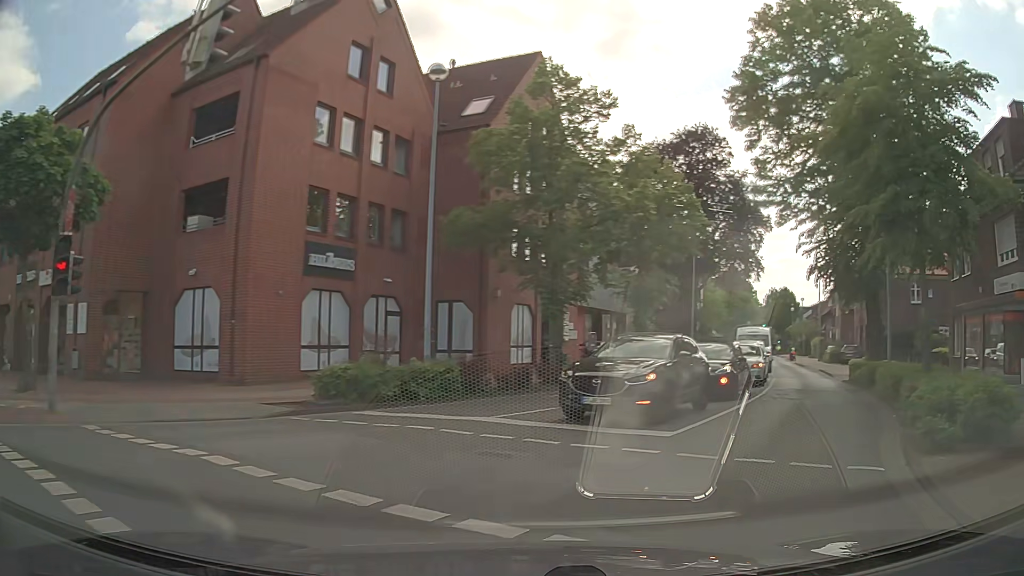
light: Day
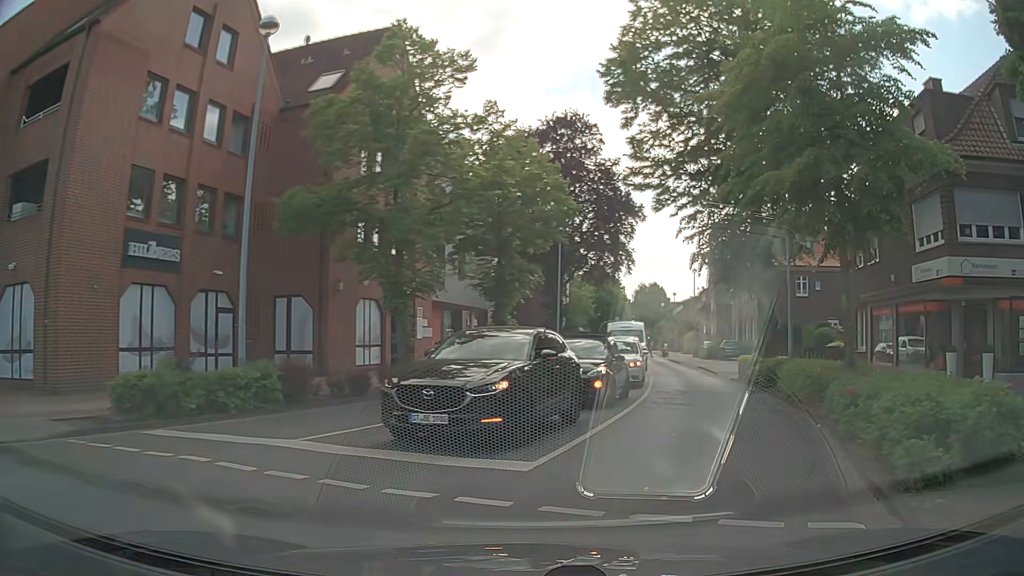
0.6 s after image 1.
(+0.3, +2.9) m; +10°
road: residential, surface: asphalt
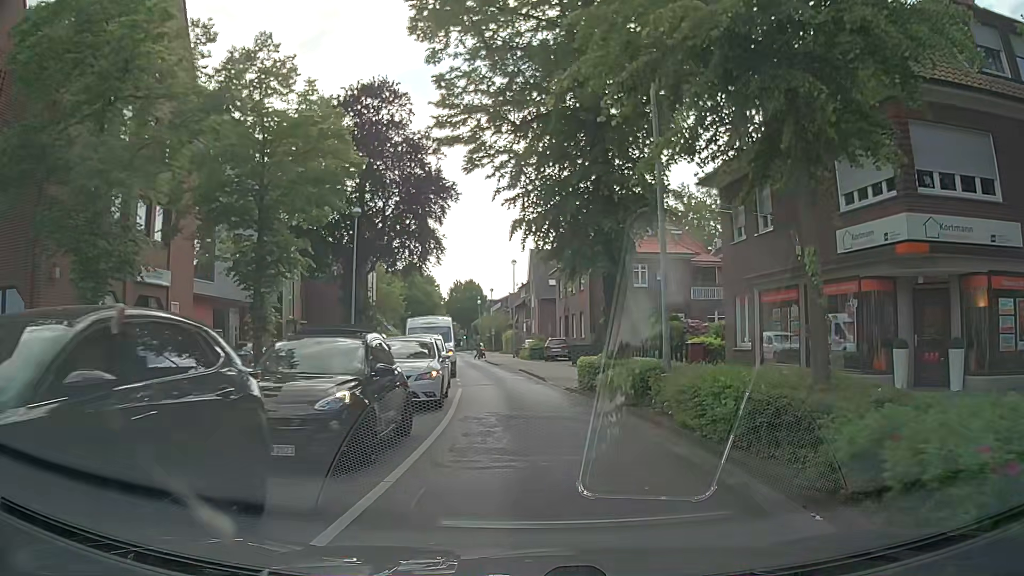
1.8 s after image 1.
(+1.1, +6.7) m; +15°
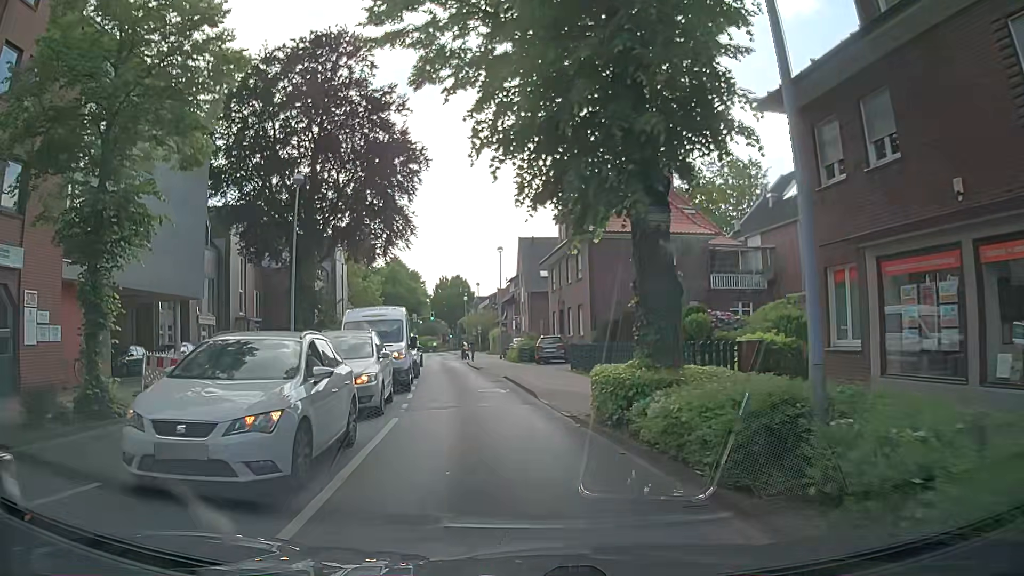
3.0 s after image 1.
(+0.3, +7.9) m; +2°
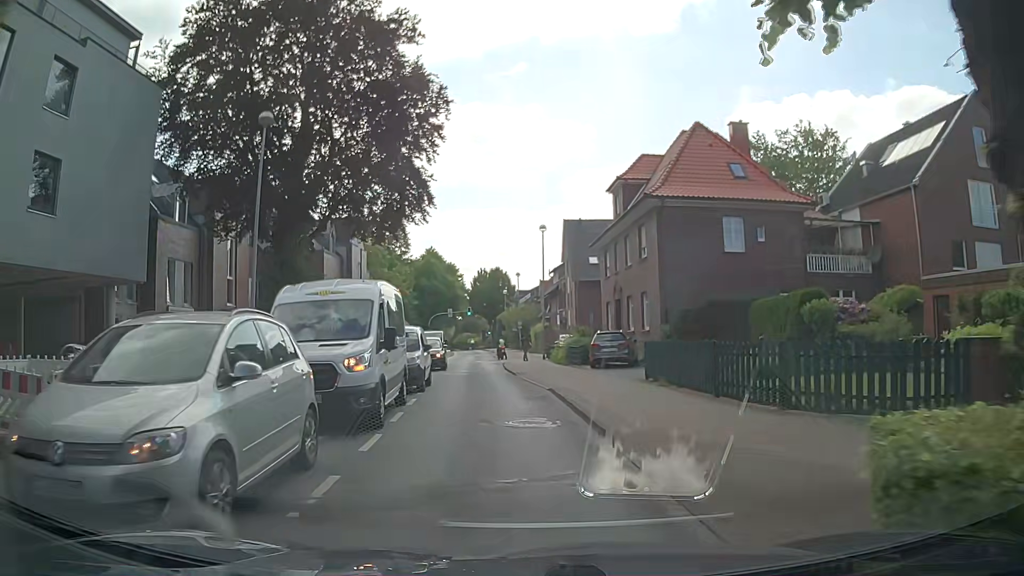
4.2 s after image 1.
(-0.4, +8.4) m; -5°
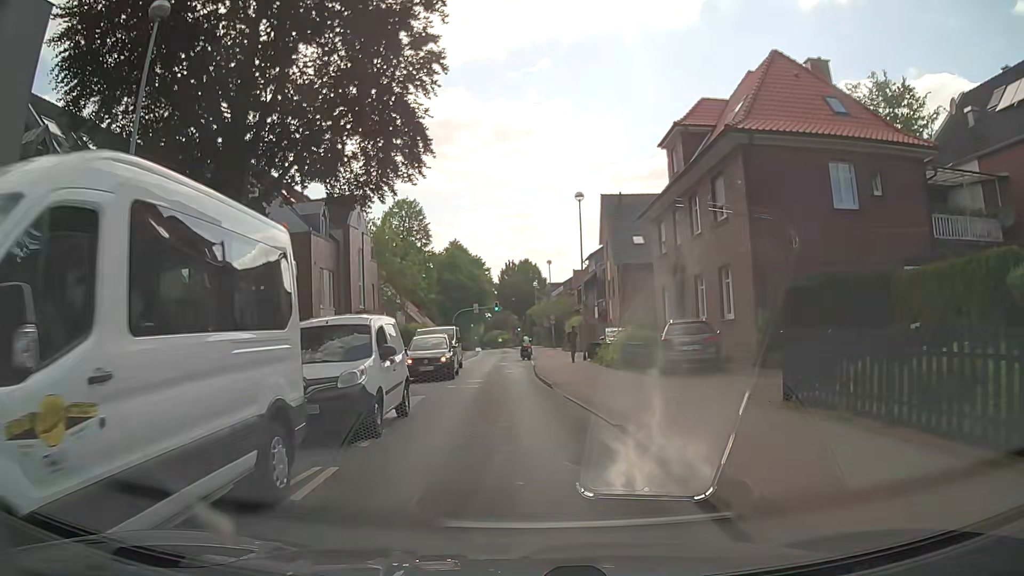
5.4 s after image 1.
(-0.2, +8.7) m; -3°
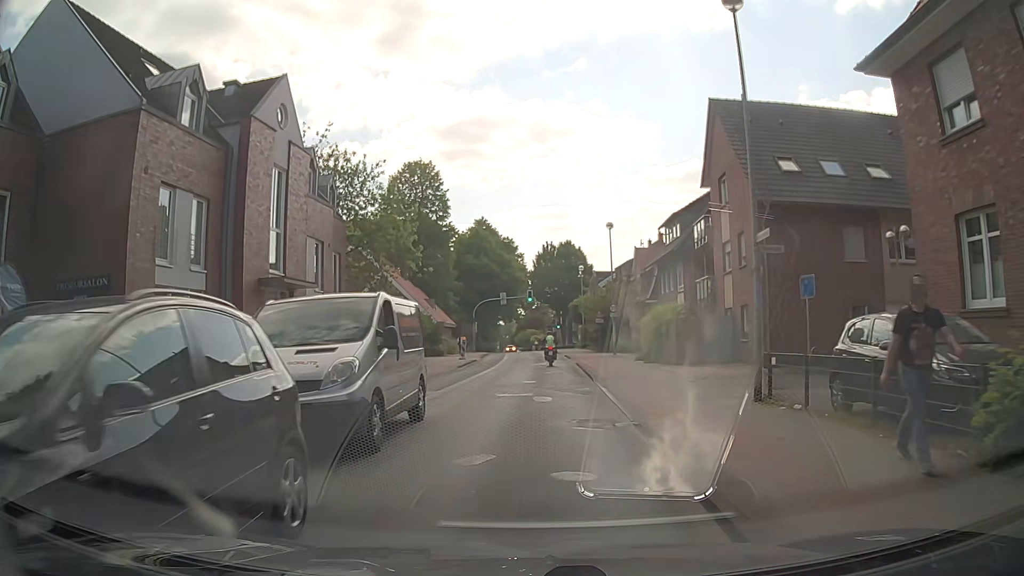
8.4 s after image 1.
(-0.7, +21.6) m; -1°
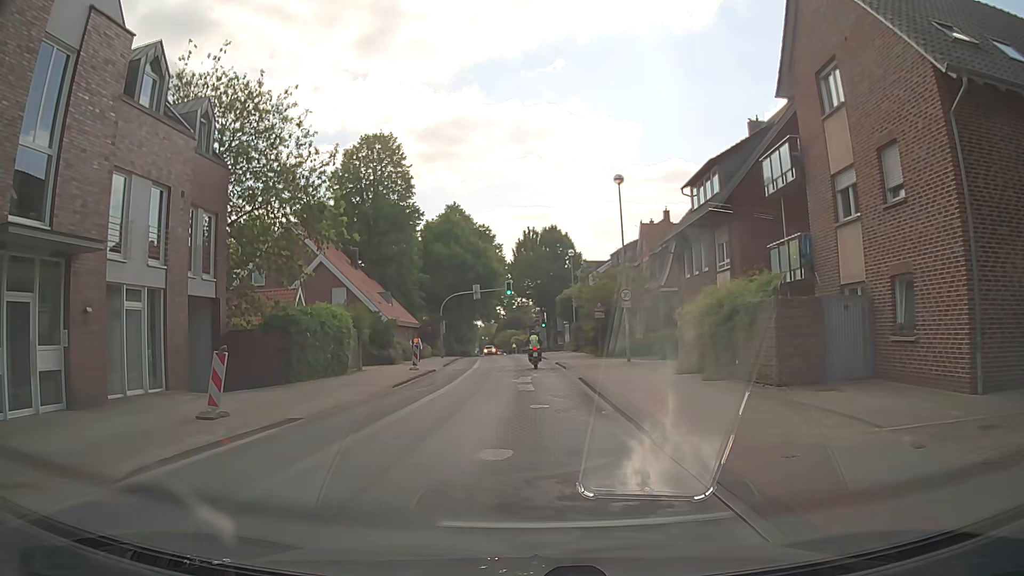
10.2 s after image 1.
(-0.1, +12.9) m; -1°
(0, +10) (0, +20) (0, +30) (0, +40) (0, +50) (-1, +60) (-1, +70) (-1, +80) (-1, +90) (-1, +100) m
